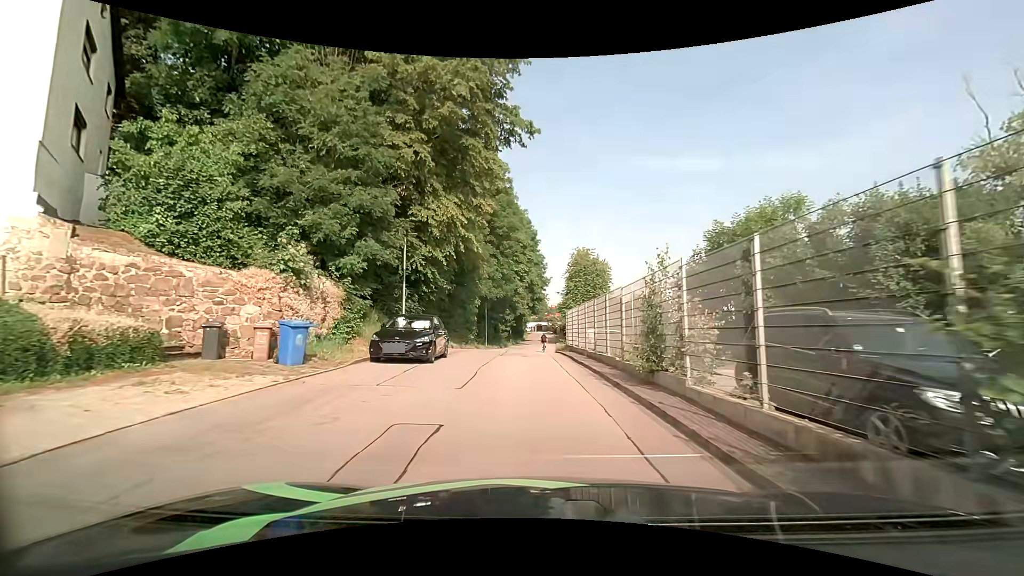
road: residential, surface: asphalt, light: Day
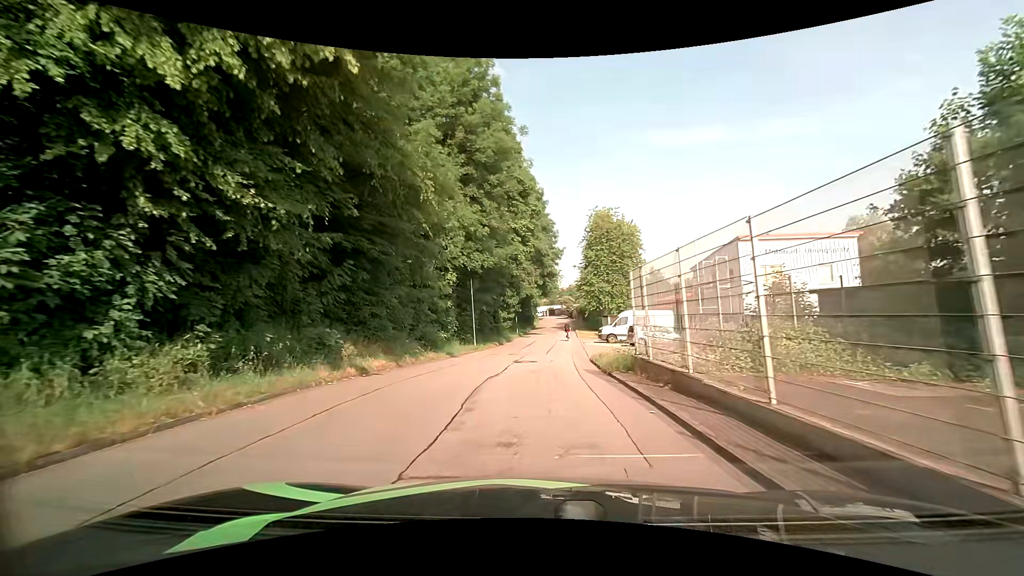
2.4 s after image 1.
(-0.3, +18.1) m; -1°
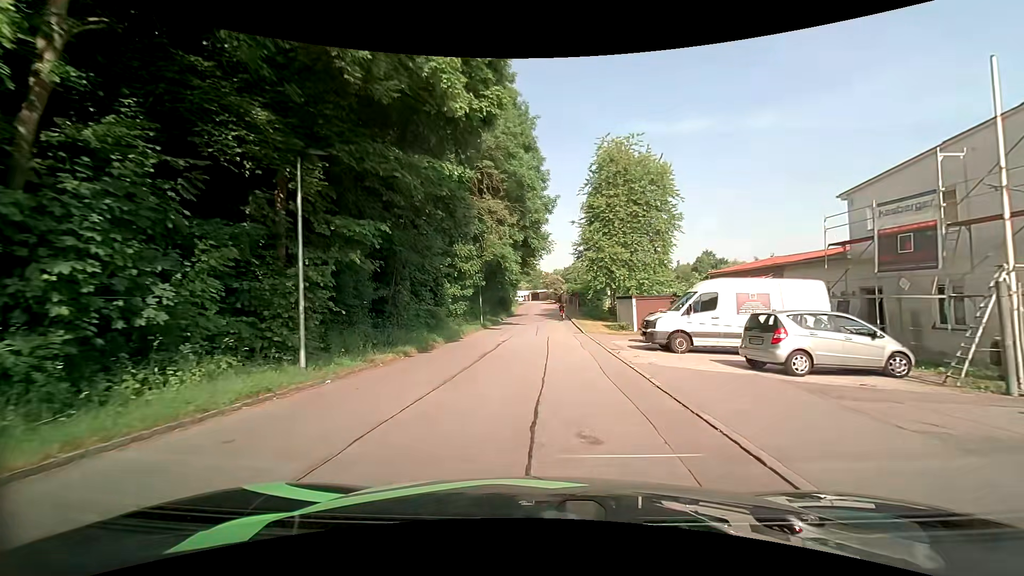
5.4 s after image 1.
(-0.2, +22.9) m; 0°
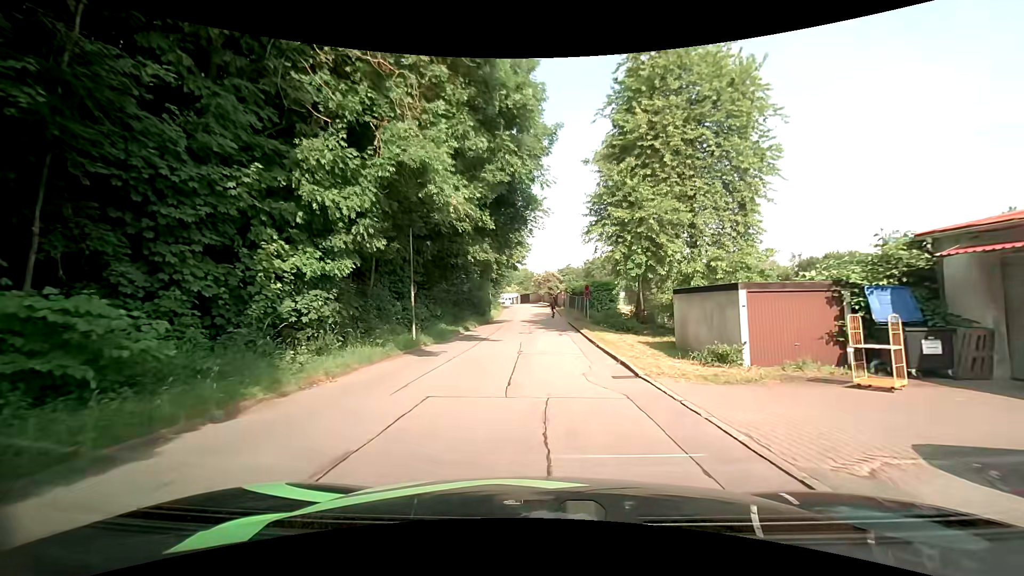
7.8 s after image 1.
(+0.5, +18.6) m; +3°
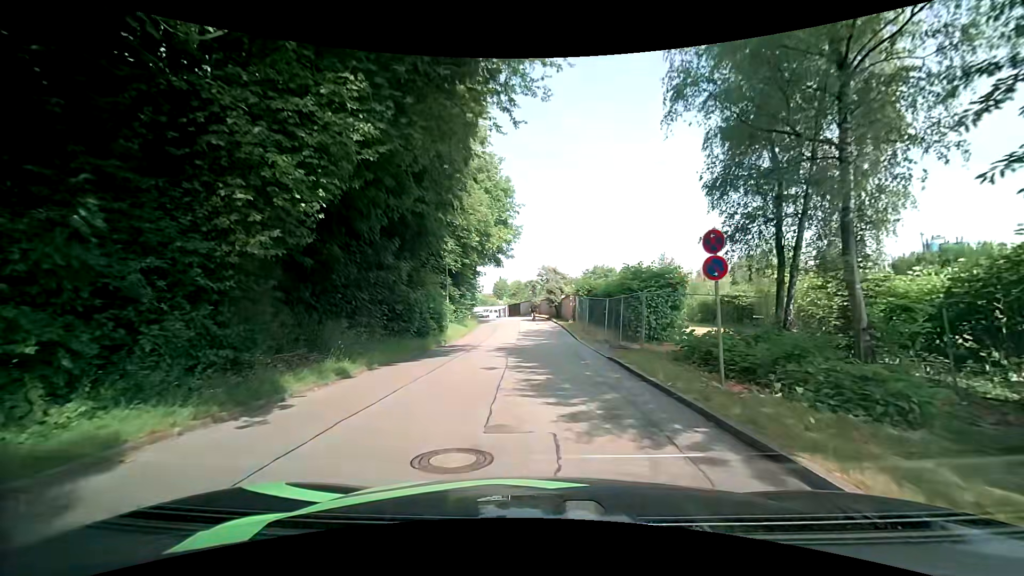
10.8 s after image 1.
(-0.5, +22.6) m; -1°
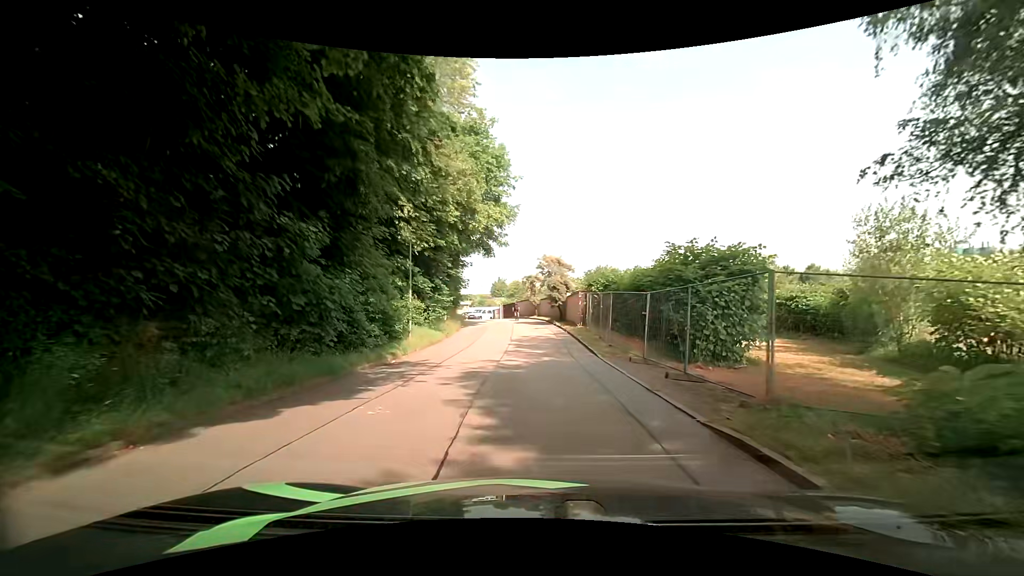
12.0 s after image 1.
(+0.2, +8.6) m; +2°
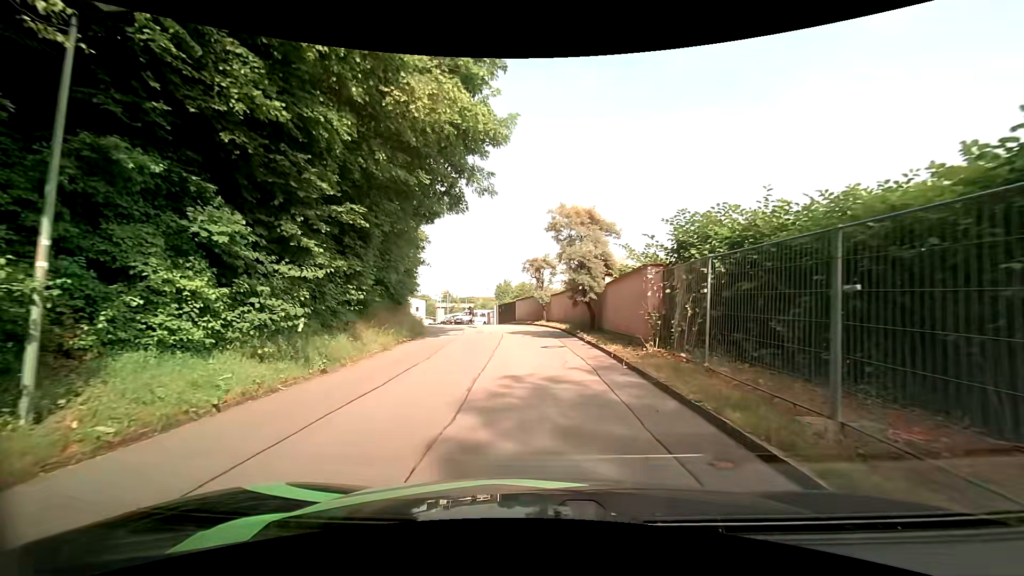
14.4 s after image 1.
(-0.4, +16.3) m; -1°
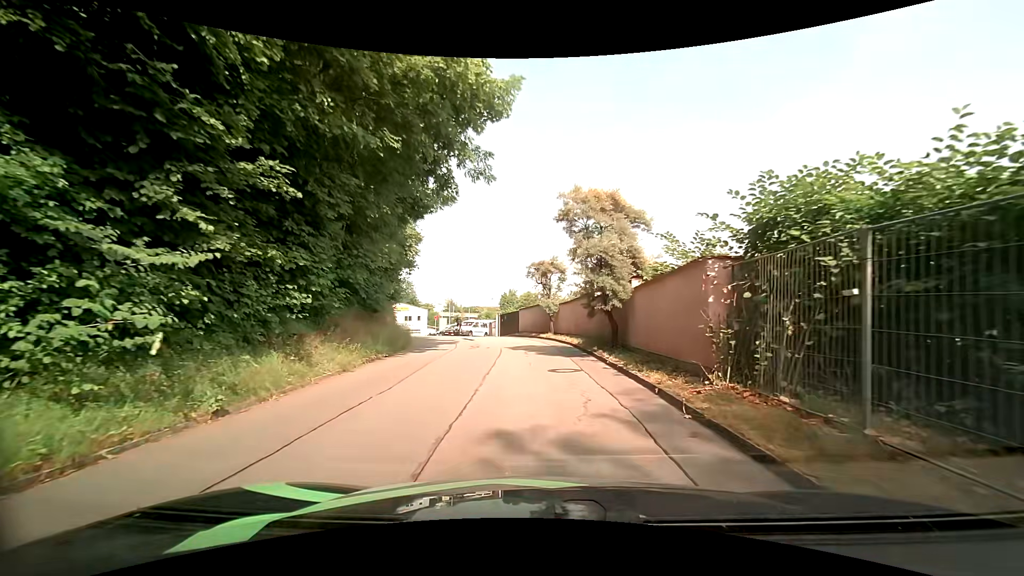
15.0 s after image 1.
(-0.1, +3.8) m; -2°
(0, +10) (-1, +20) (-3, +30) (-6, +39) (-10, +48) (-14, +58) (-17, +67) (-19, +77) (-20, +87) (-19, +97) m
